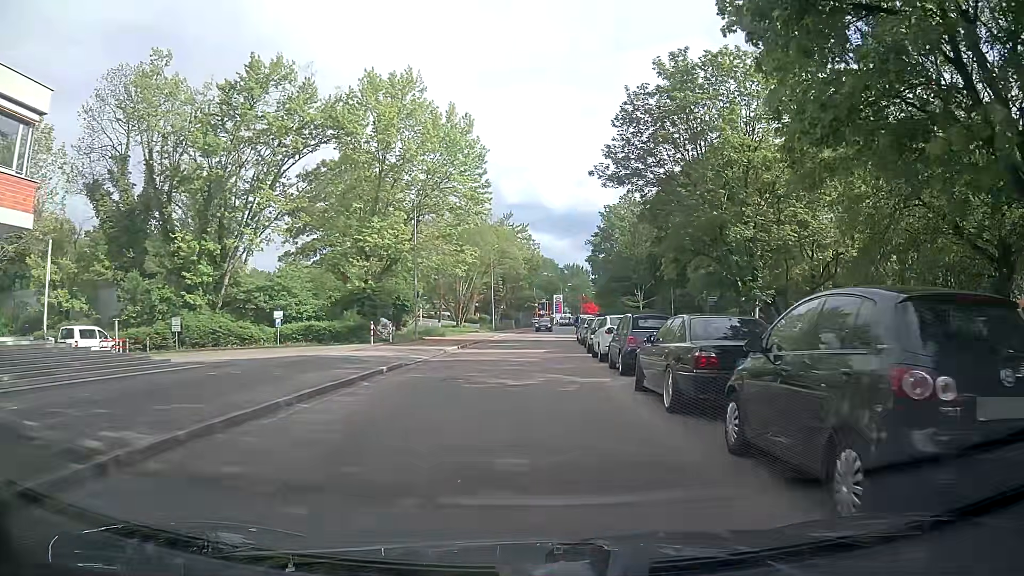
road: residential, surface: asphalt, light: Day
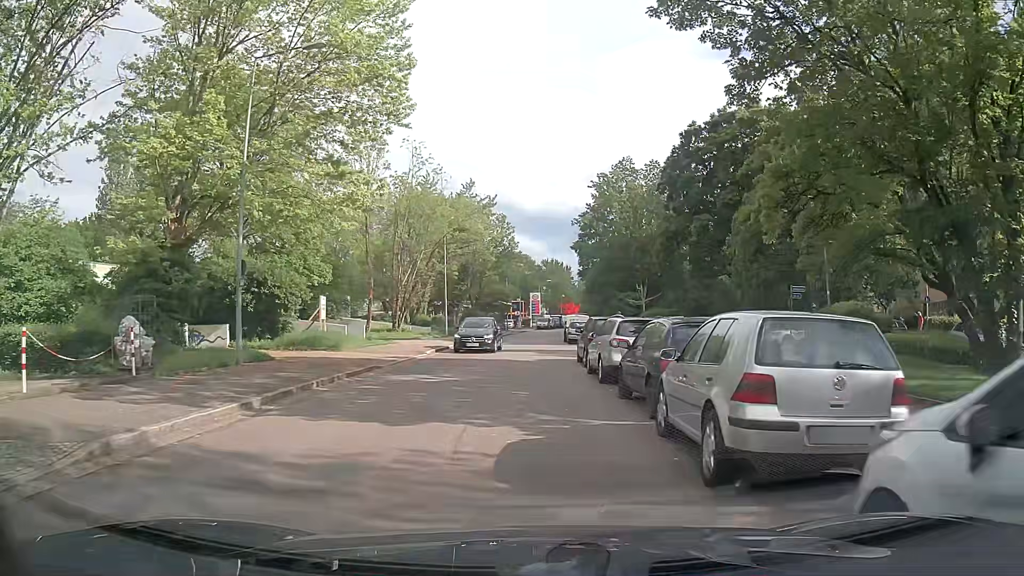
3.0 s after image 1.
(+1.1, +21.1) m; +4°
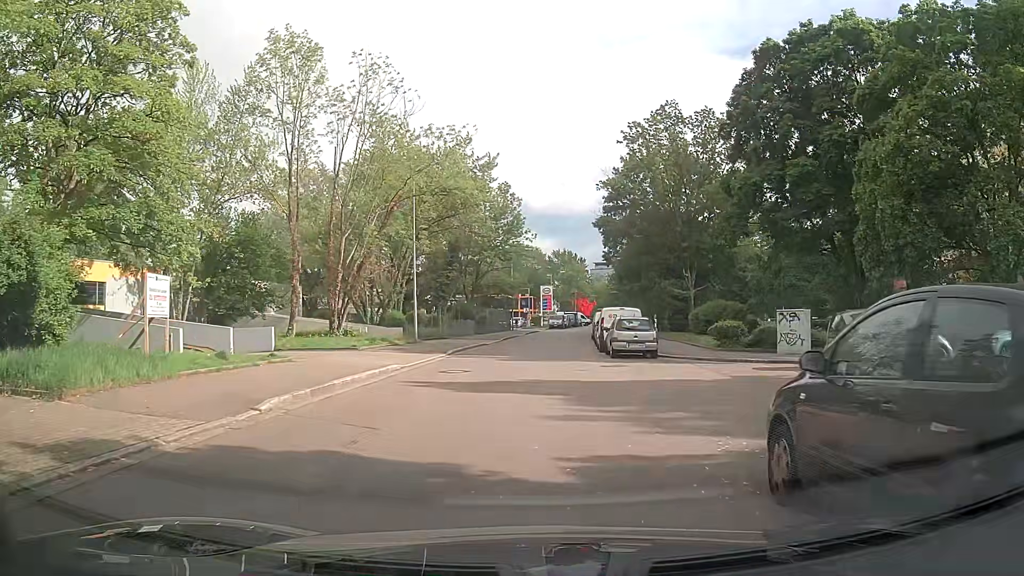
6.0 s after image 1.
(-0.3, +17.8) m; -1°
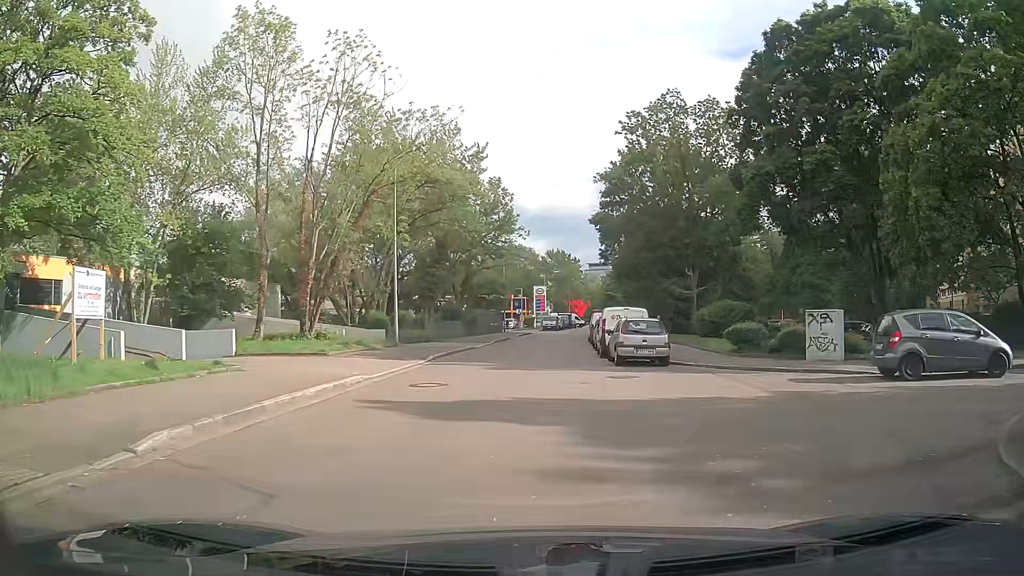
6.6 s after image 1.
(0.0, +3.2) m; 0°
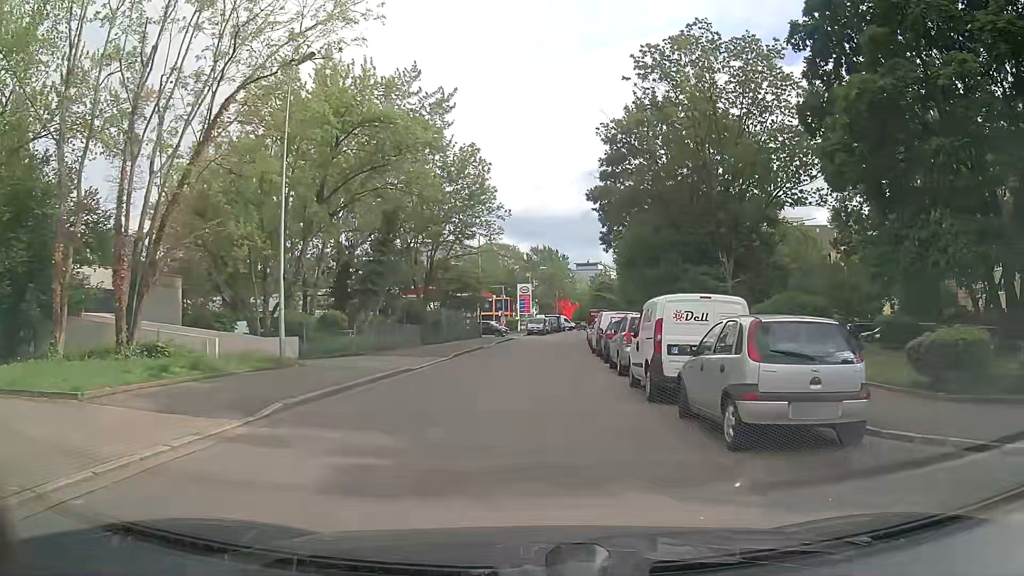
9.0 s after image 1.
(+0.1, +13.2) m; +1°
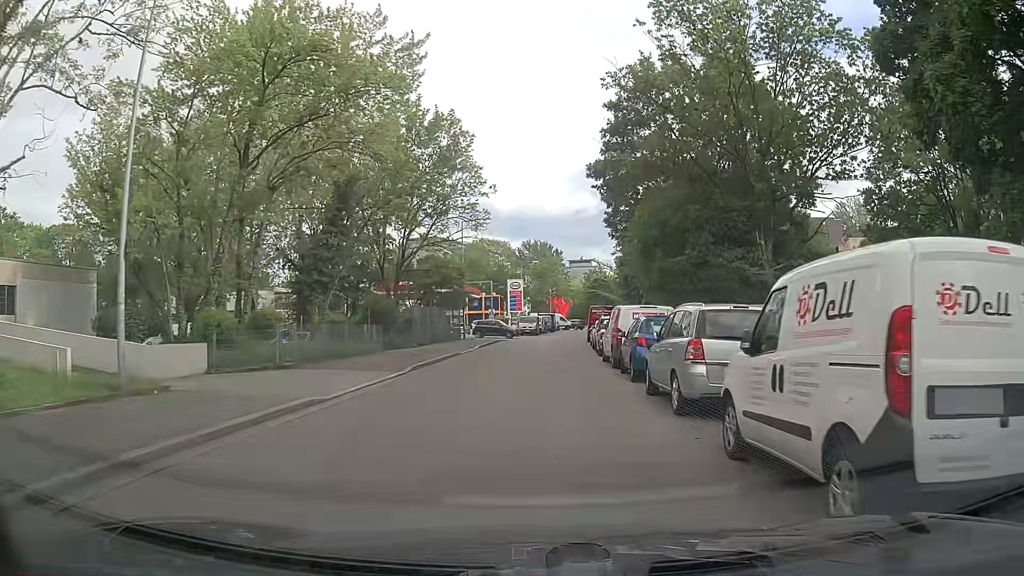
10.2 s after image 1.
(+0.1, +7.9) m; 0°
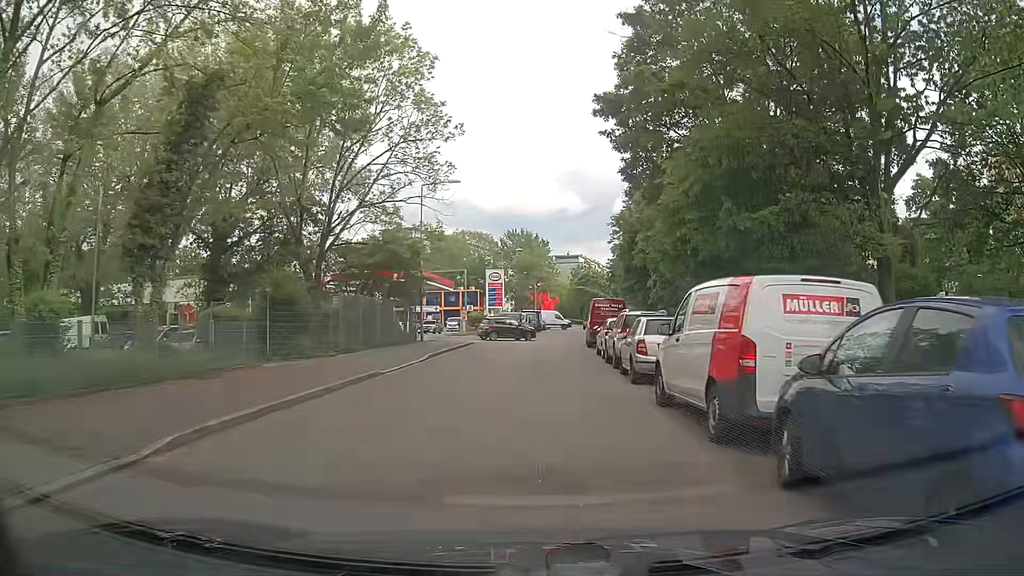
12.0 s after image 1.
(+0.2, +12.6) m; +2°
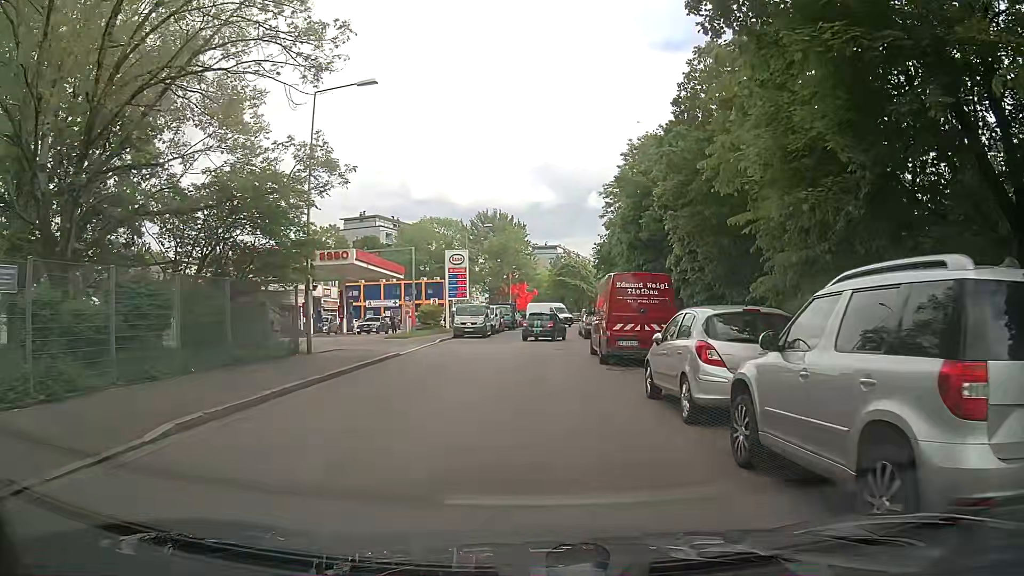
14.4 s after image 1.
(+0.1, +15.7) m; +2°
